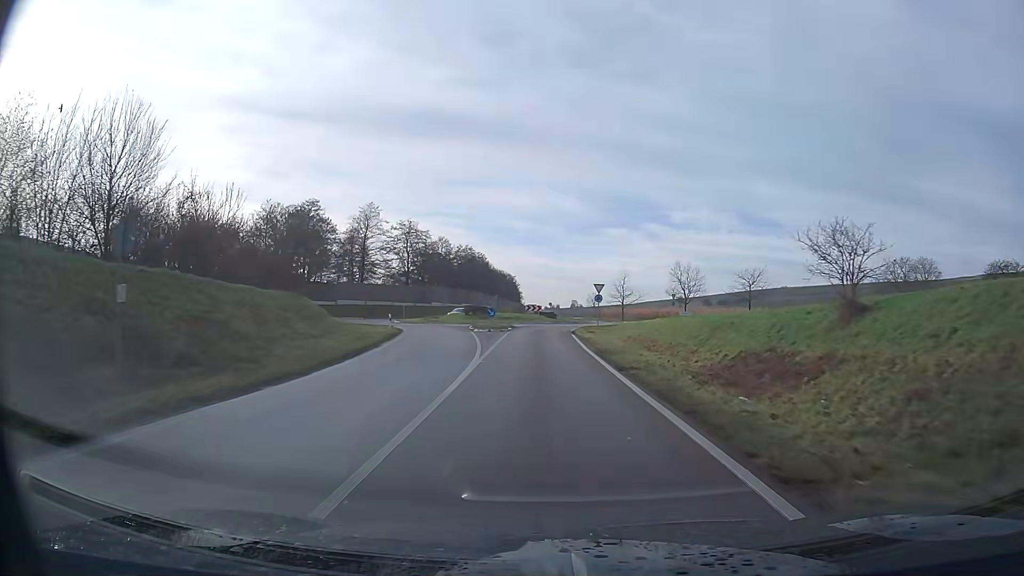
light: Day
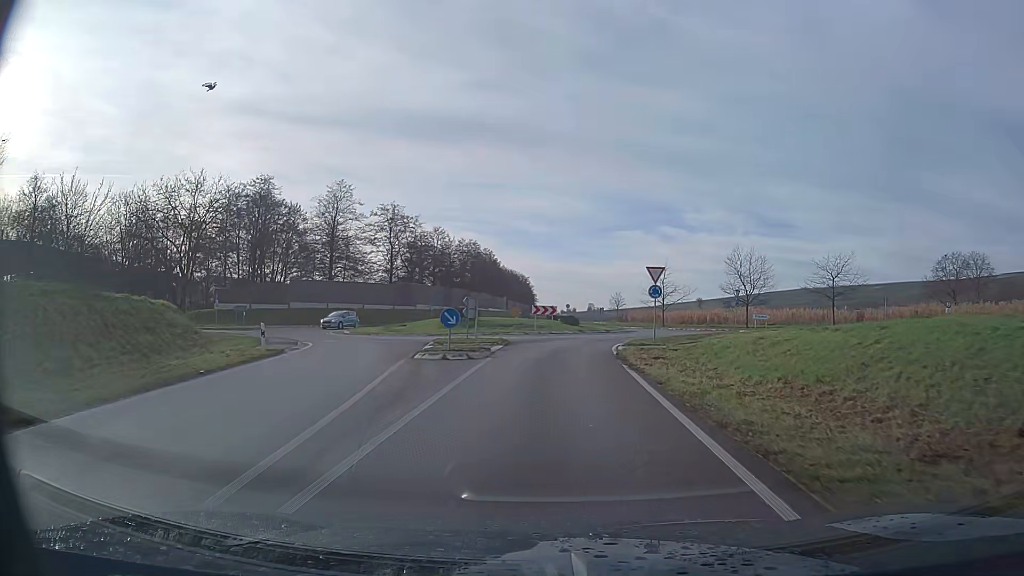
(-0.3, +21.0) m; -1°
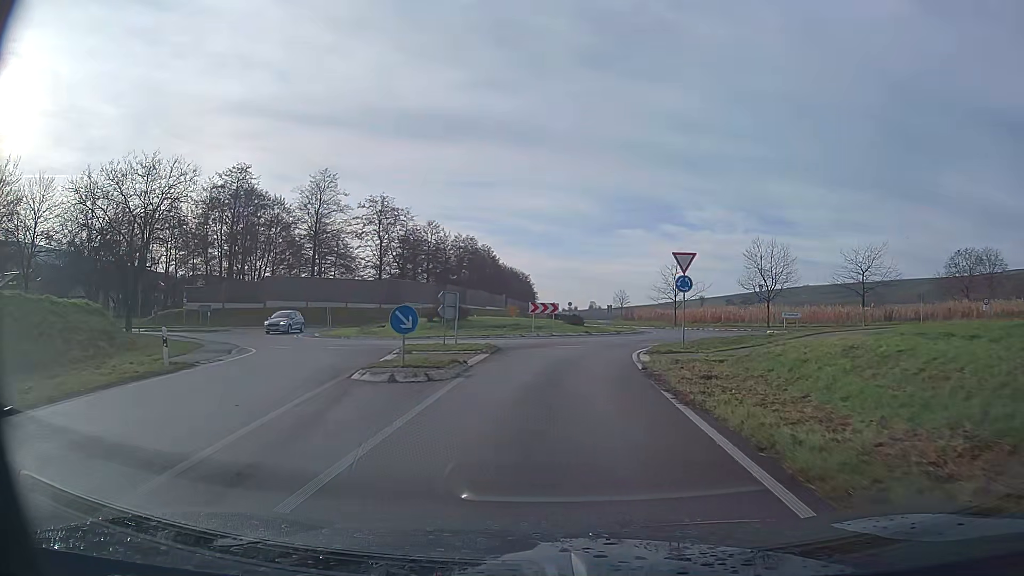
(0.0, +6.1) m; 0°
(0, +10) (+1, +20) (+4, +29) (+7, +39) (+6, +49) (+3, +58) (0, +68) (-1, +78) (-1, +88) (0, +98) m
